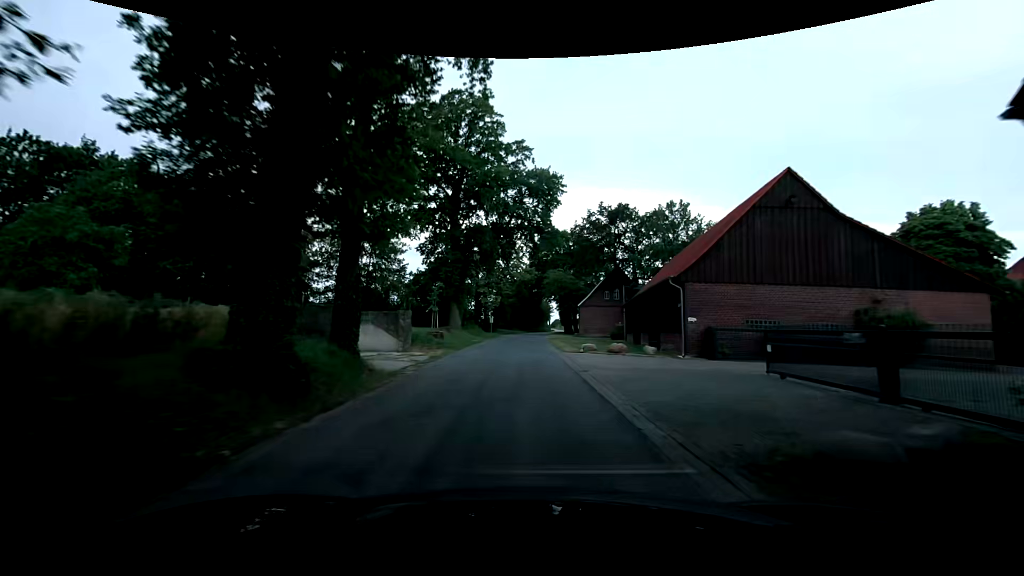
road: unclassified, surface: asphalt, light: Day
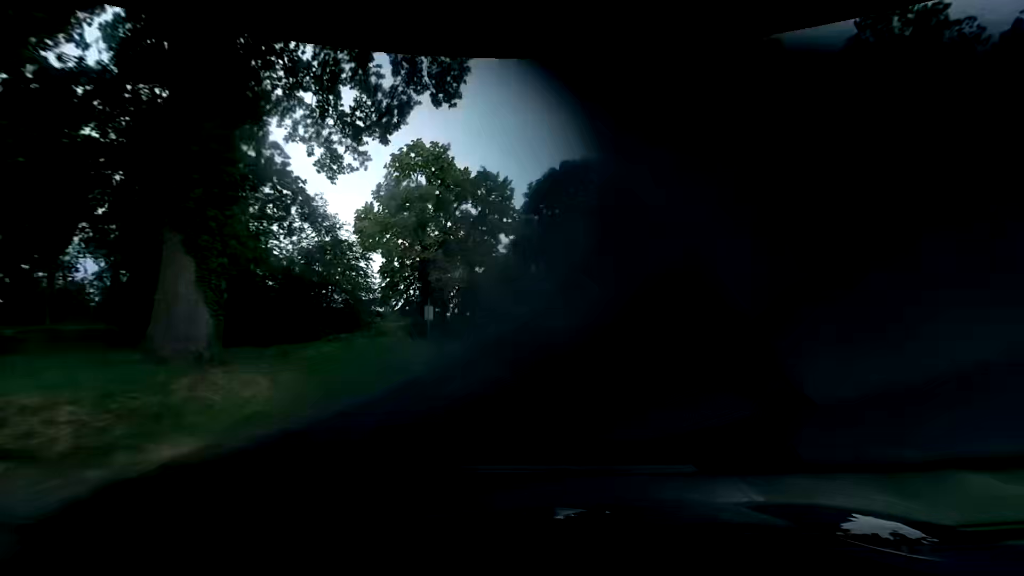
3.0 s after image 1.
(+0.9, +37.4) m; +2°
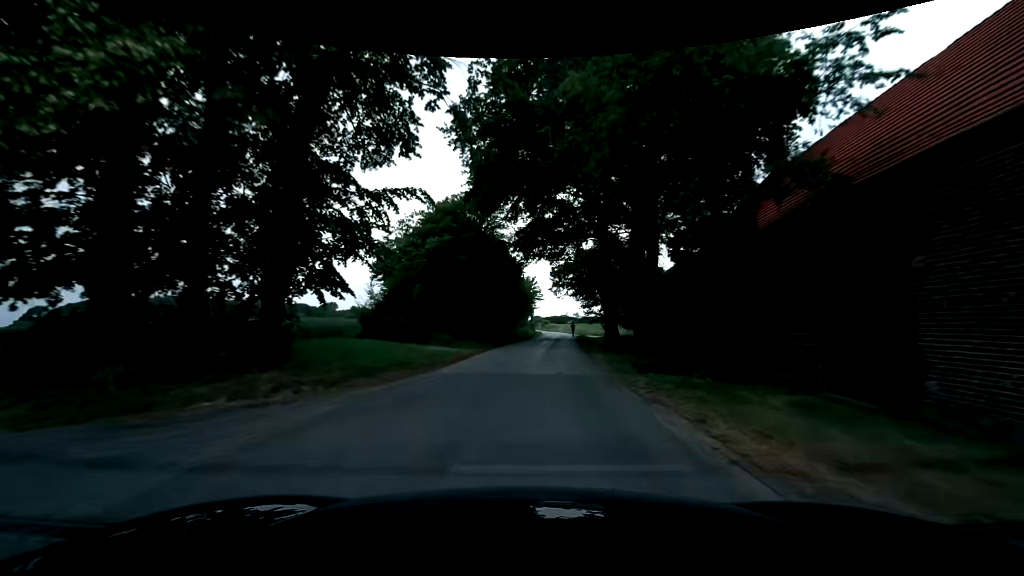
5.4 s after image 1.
(+0.6, +29.6) m; +2°
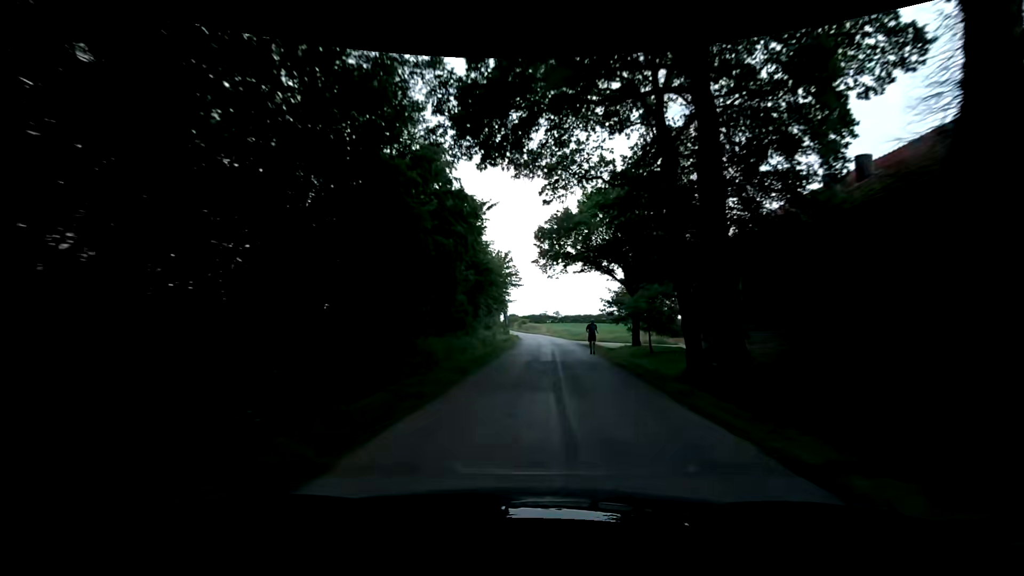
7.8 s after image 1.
(+0.9, +28.8) m; +3°
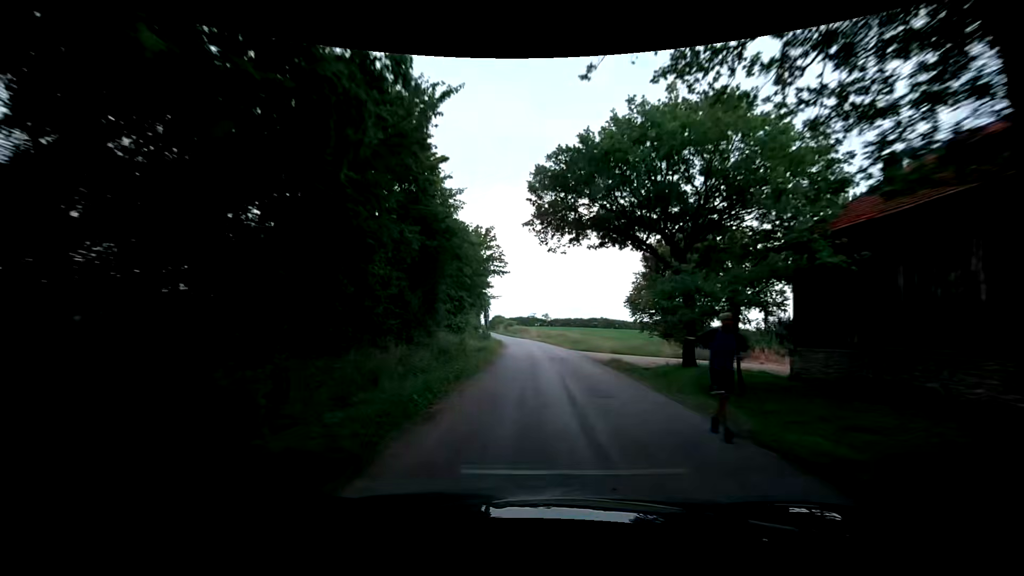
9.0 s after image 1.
(+0.1, +14.1) m; +1°
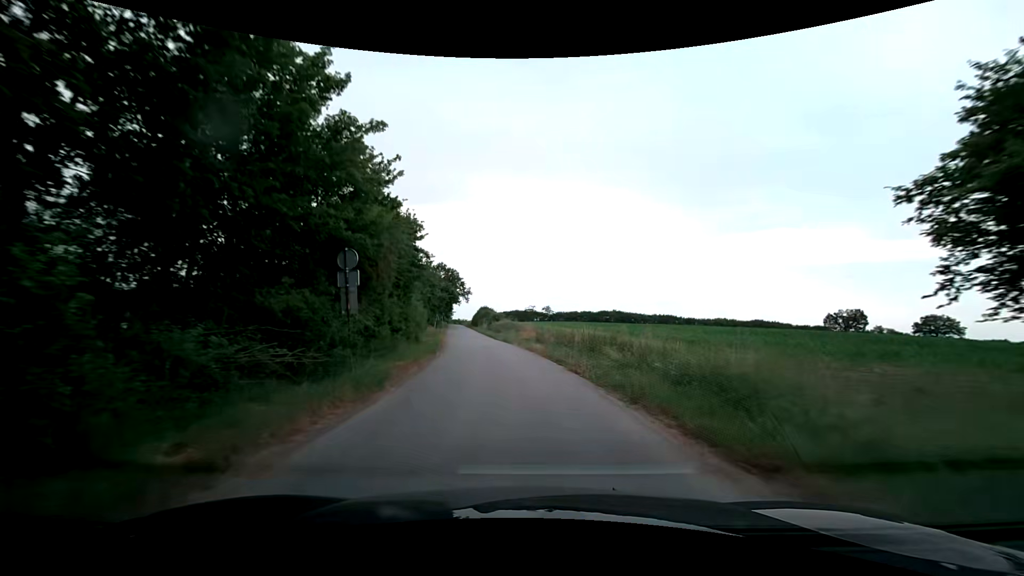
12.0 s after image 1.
(+1.6, +37.2) m; +1°
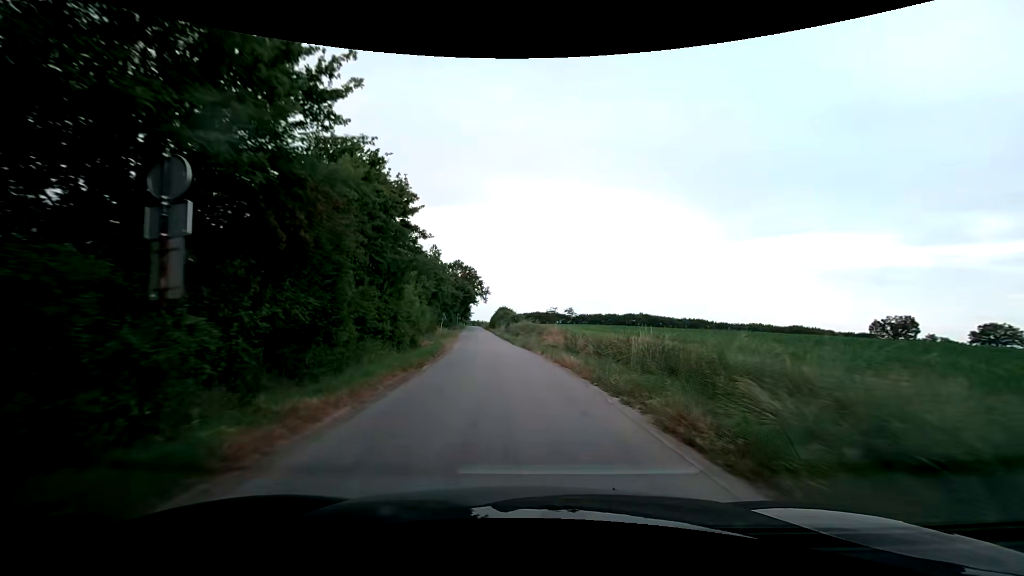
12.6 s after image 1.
(-0.1, +8.2) m; -2°
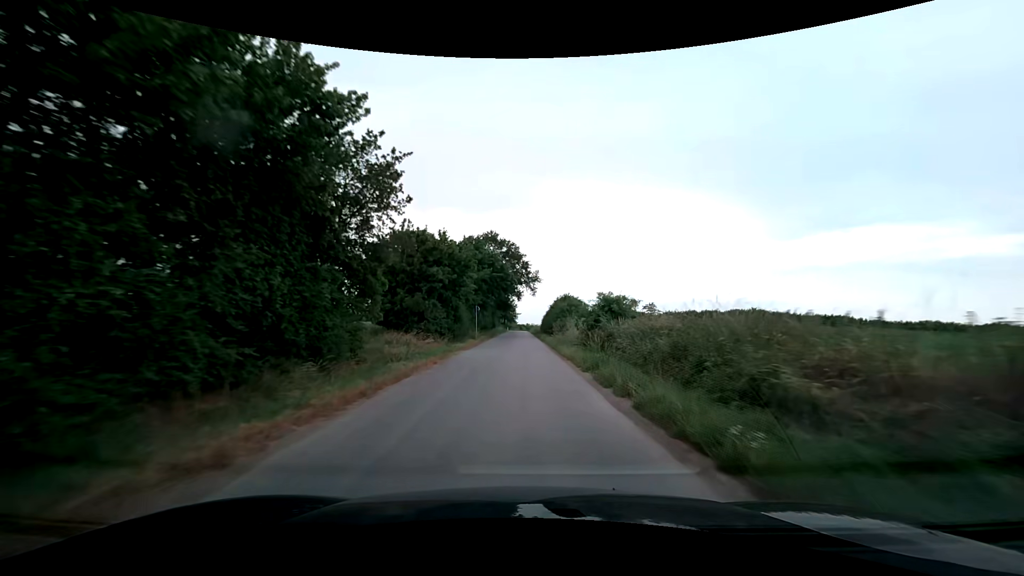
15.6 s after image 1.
(-2.9, +43.9) m; -6°
(0, +10) (0, +20) (0, +30) (0, +40) (0, +50) (0, +60) (0, +70) (0, +80) (-1, +90) (-1, +100) m
